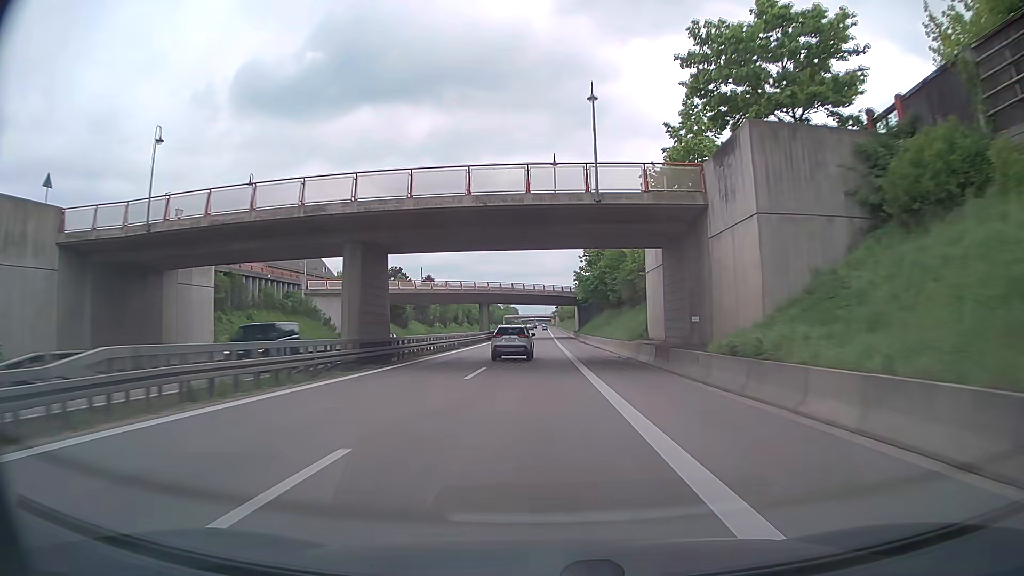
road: trunk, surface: asphalt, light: Day
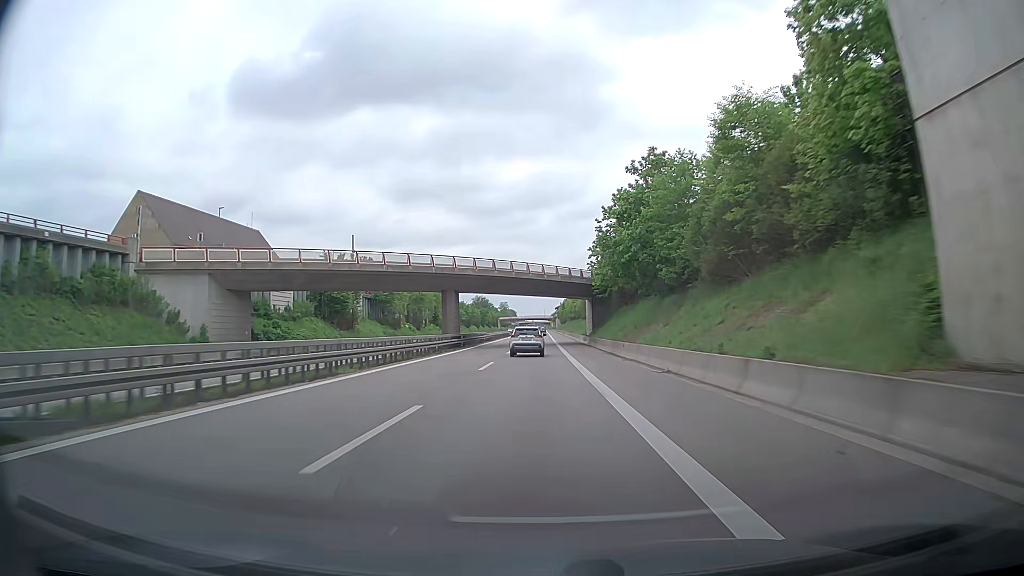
(+0.1, +31.4) m; +1°
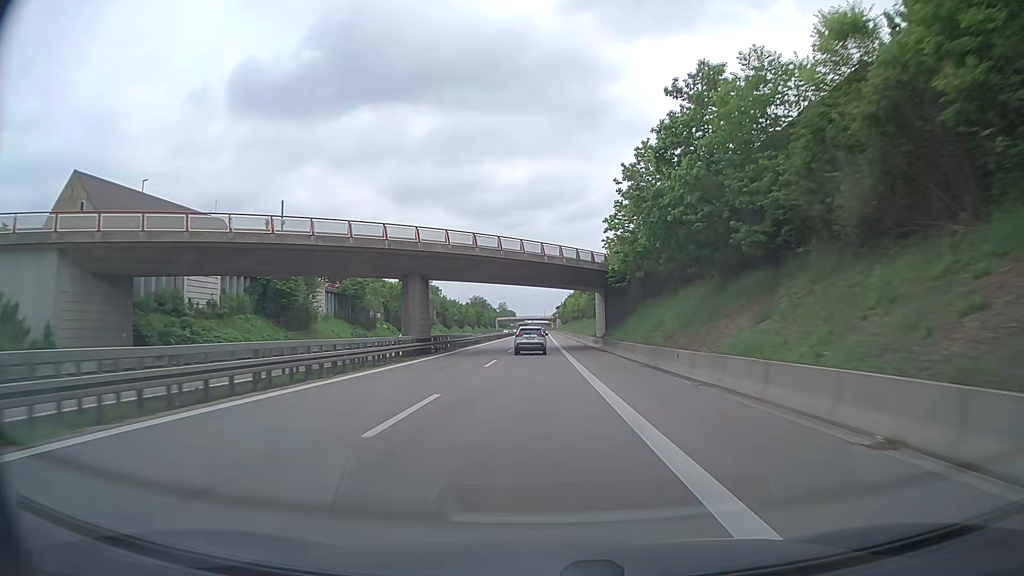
(-0.1, +15.7) m; -1°
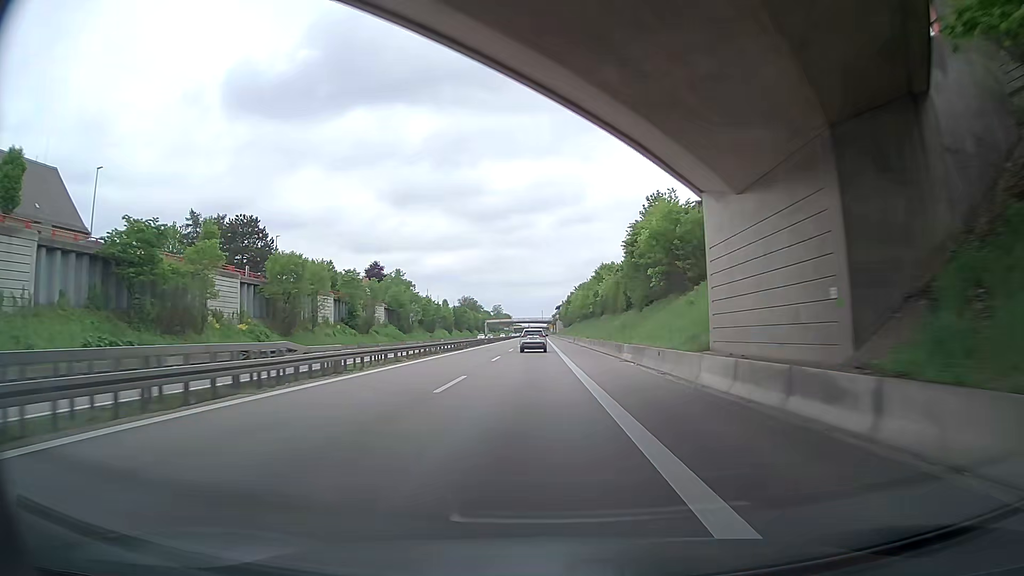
(+0.4, +47.4) m; 0°
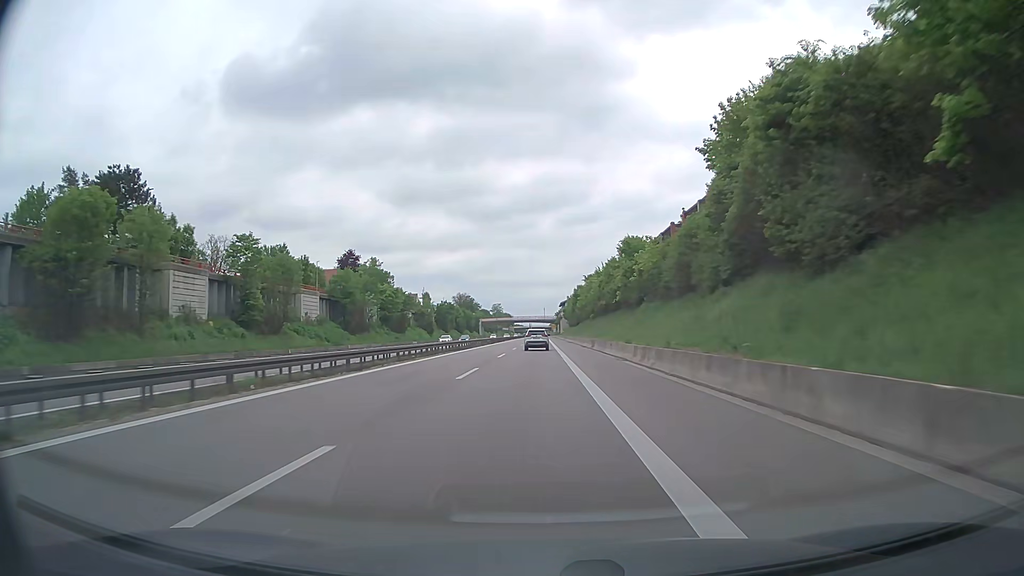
(-0.2, +31.7) m; 0°
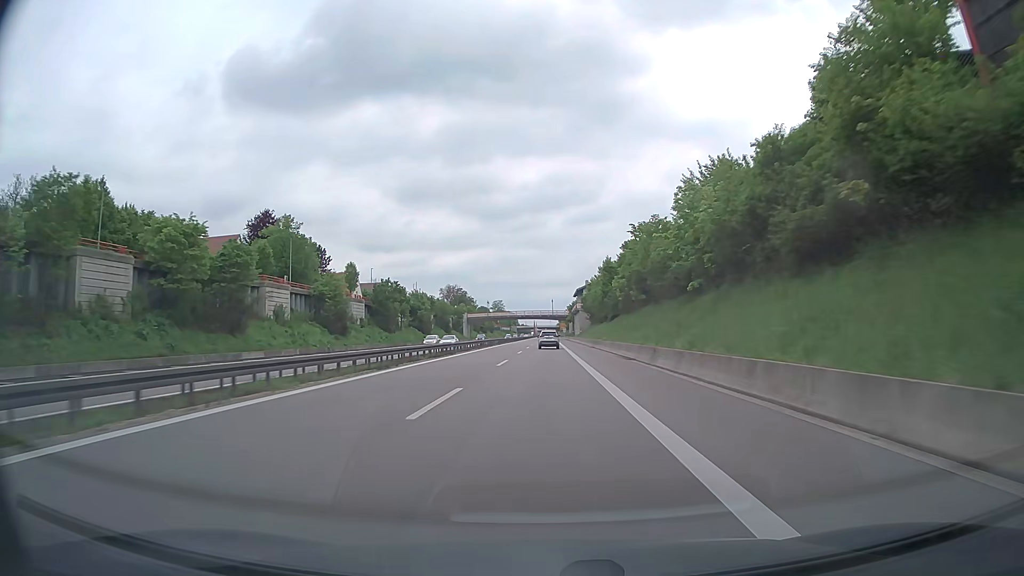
(-0.5, +63.5) m; -1°
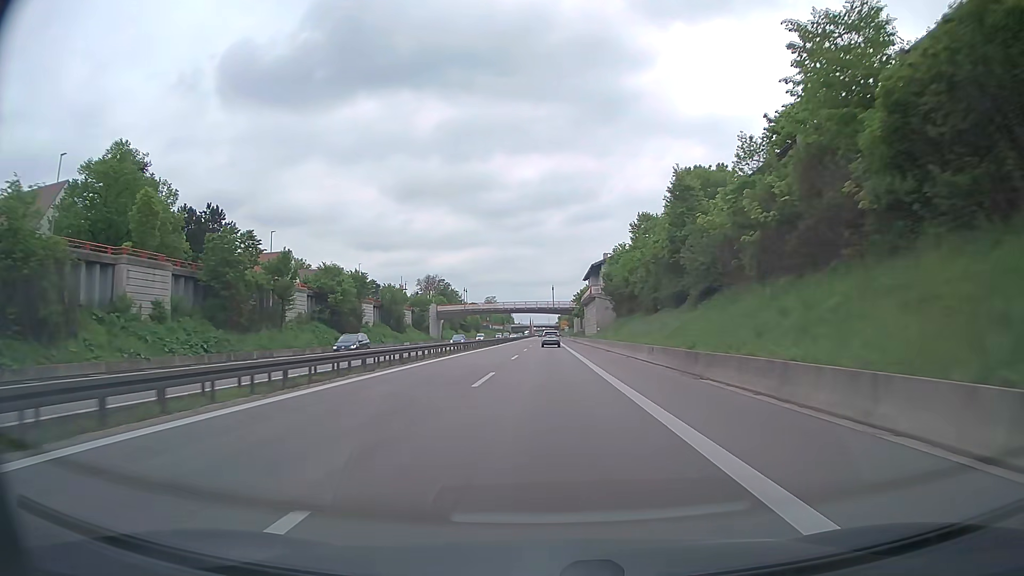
(0.0, +47.7) m; 0°
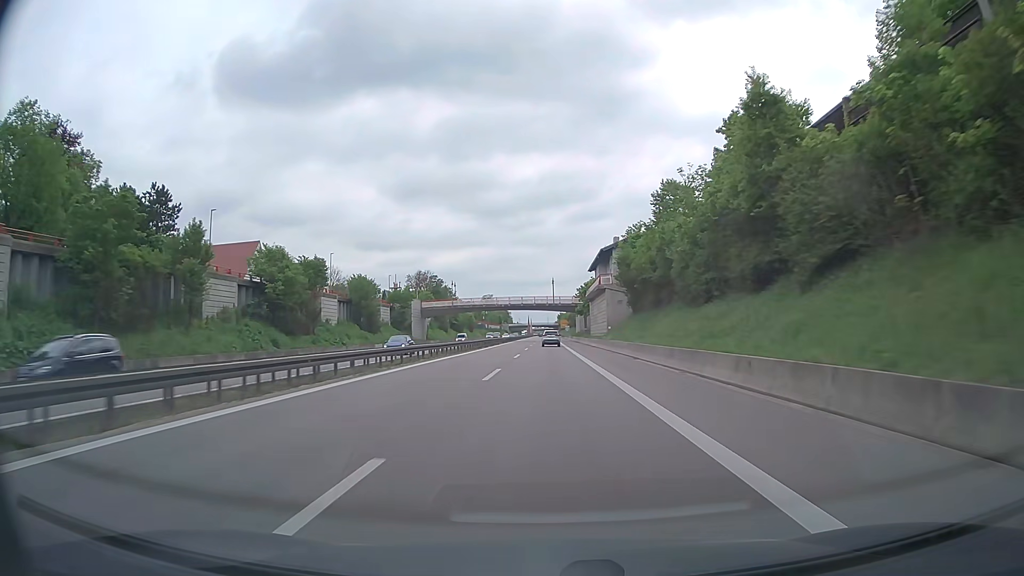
(0.0, +15.9) m; 0°
(0, +10) (0, +20) (0, +30) (0, +40) (0, +50) (0, +60) (0, +70) (0, +80) (+1, +90) (+1, +100) m
